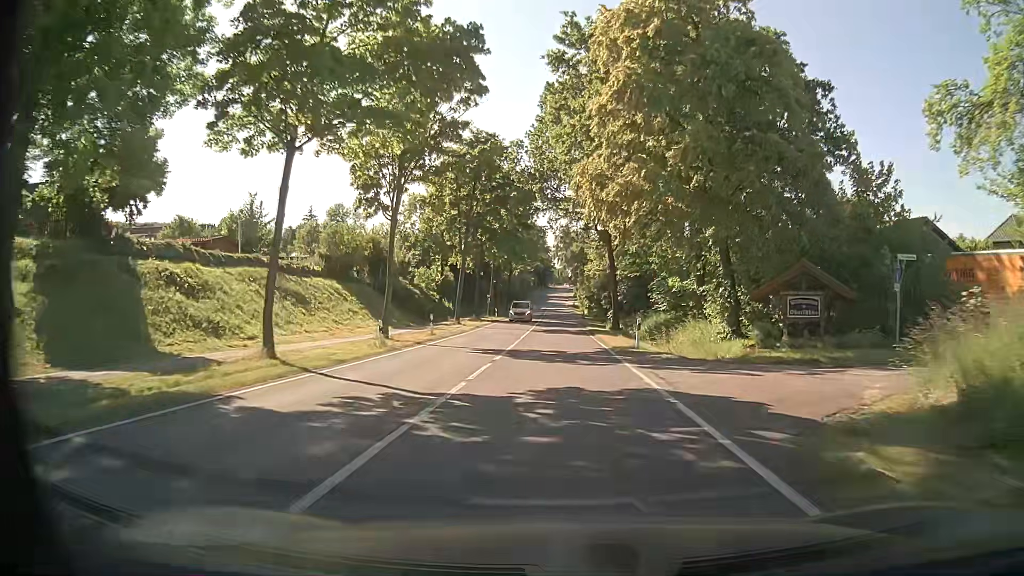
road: tertiary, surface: asphalt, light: Day
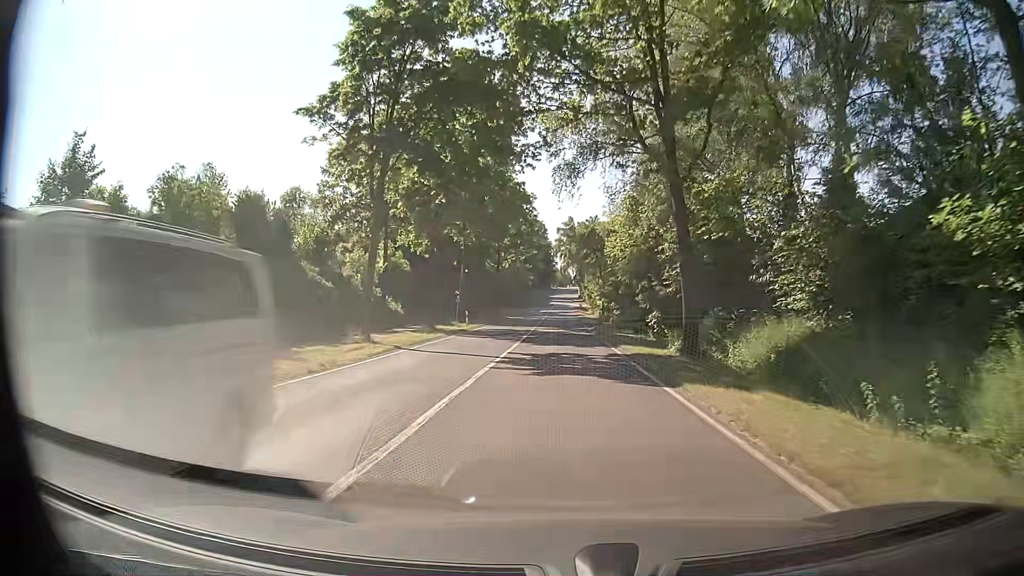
(-0.1, +24.1) m; 0°
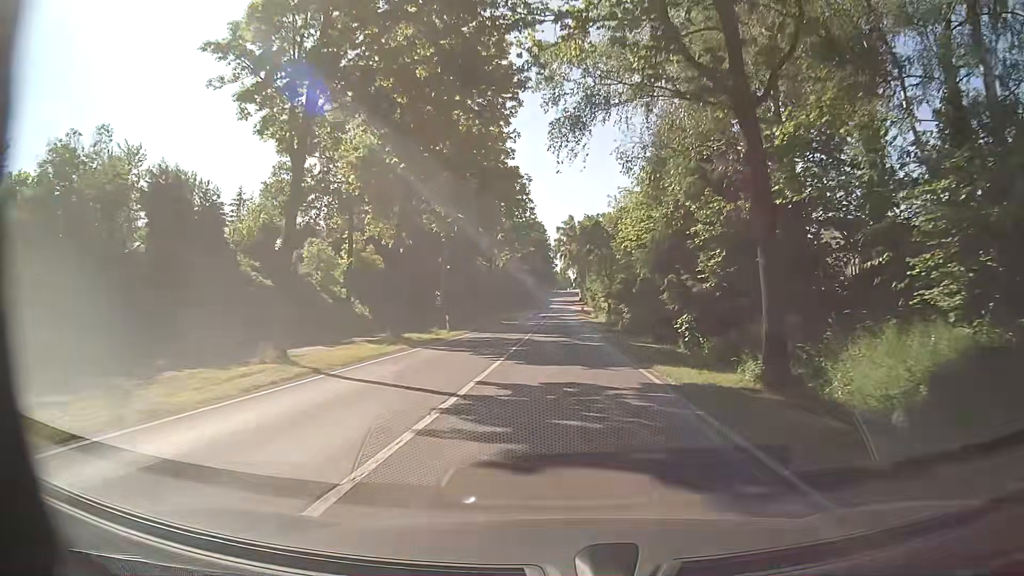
(0.0, +8.0) m; 0°
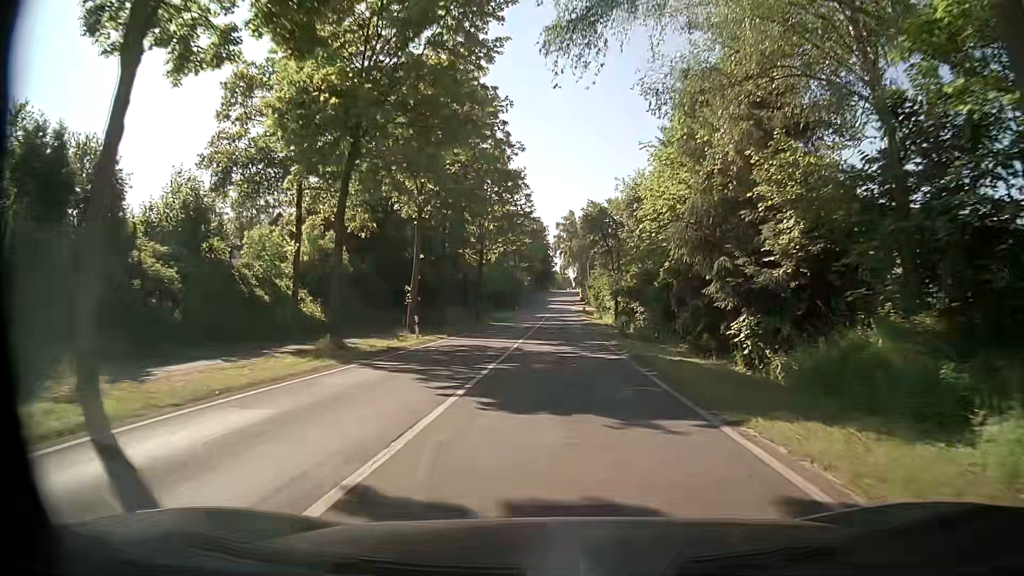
(0.0, +8.0) m; 0°
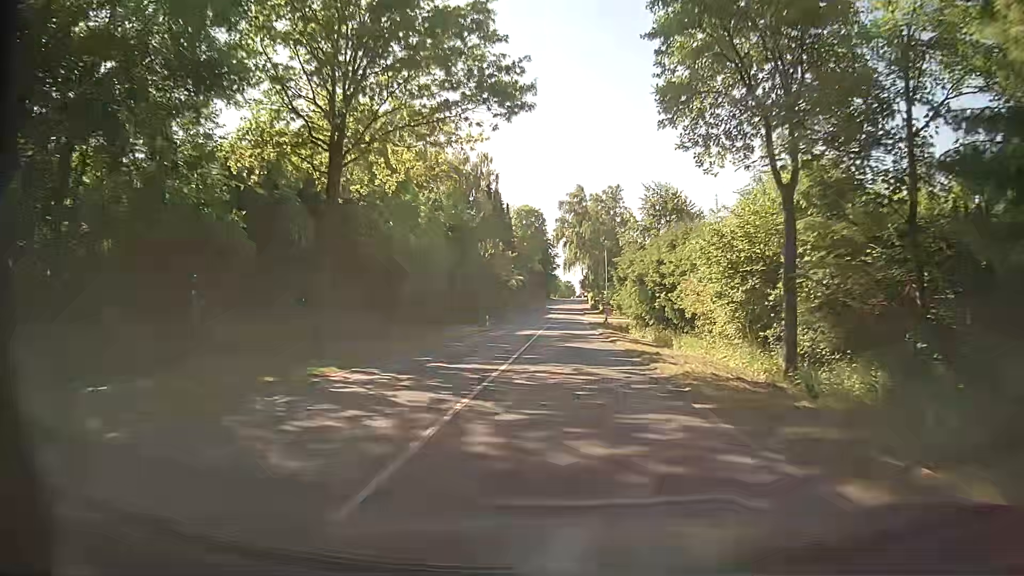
(+0.1, +40.0) m; 0°
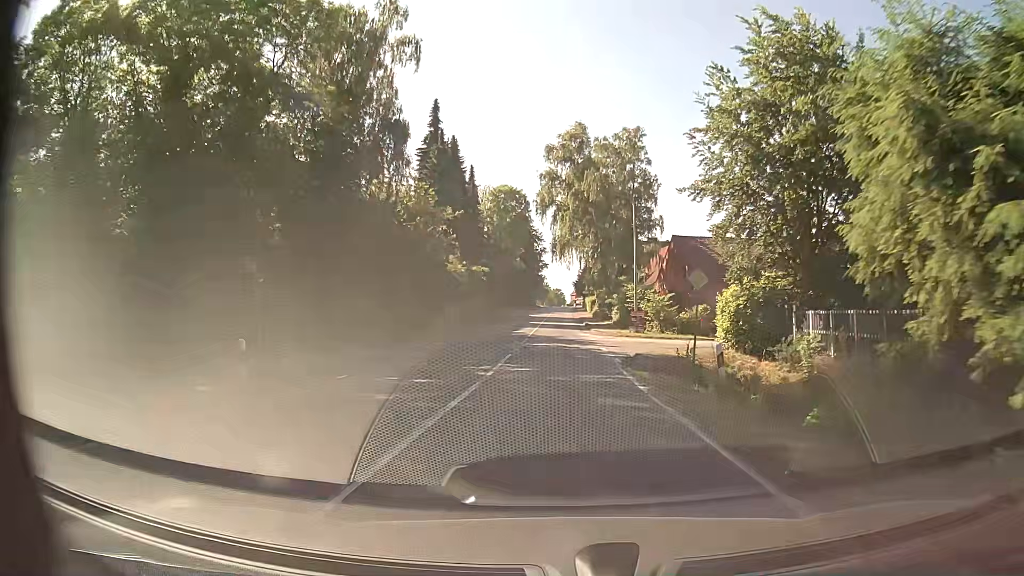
(+0.6, +39.9) m; +1°
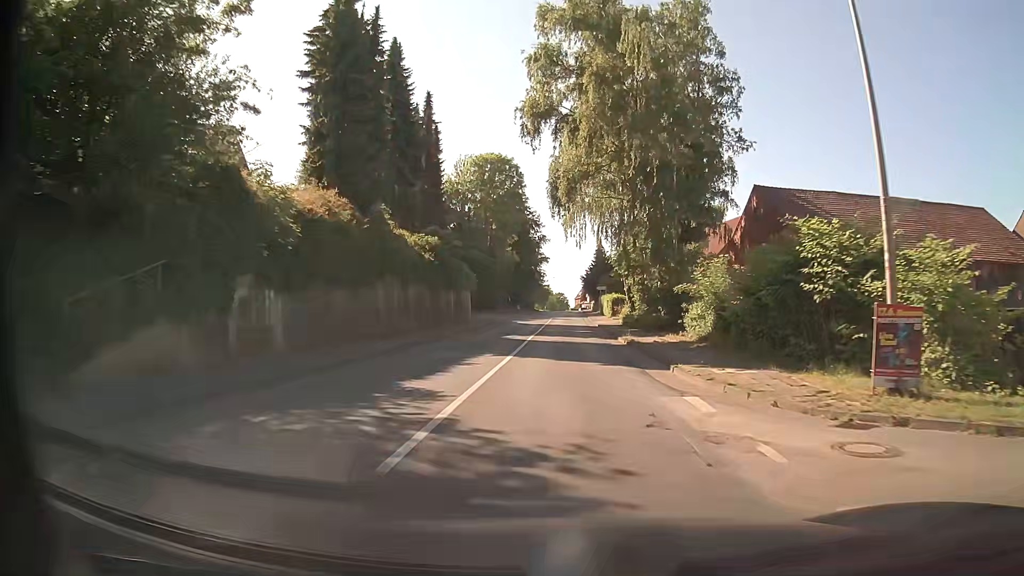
(+0.1, +31.9) m; 0°
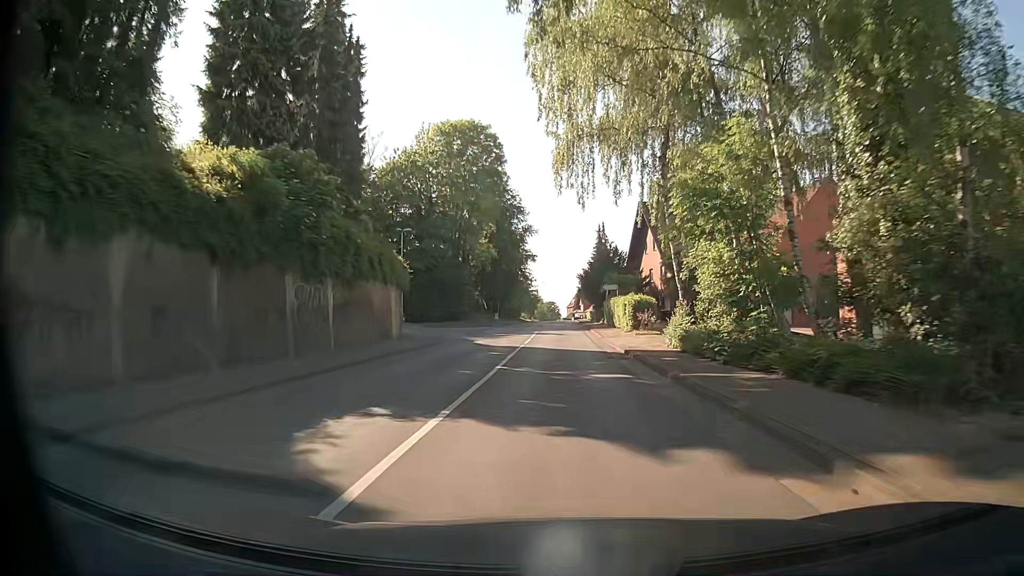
(+0.3, +23.8) m; +1°
(0, +10) (0, +20) (0, +30) (0, +40) (0, +50) (0, +60) (+1, +70) (+1, +80) (+1, +90) (+1, +100) m
